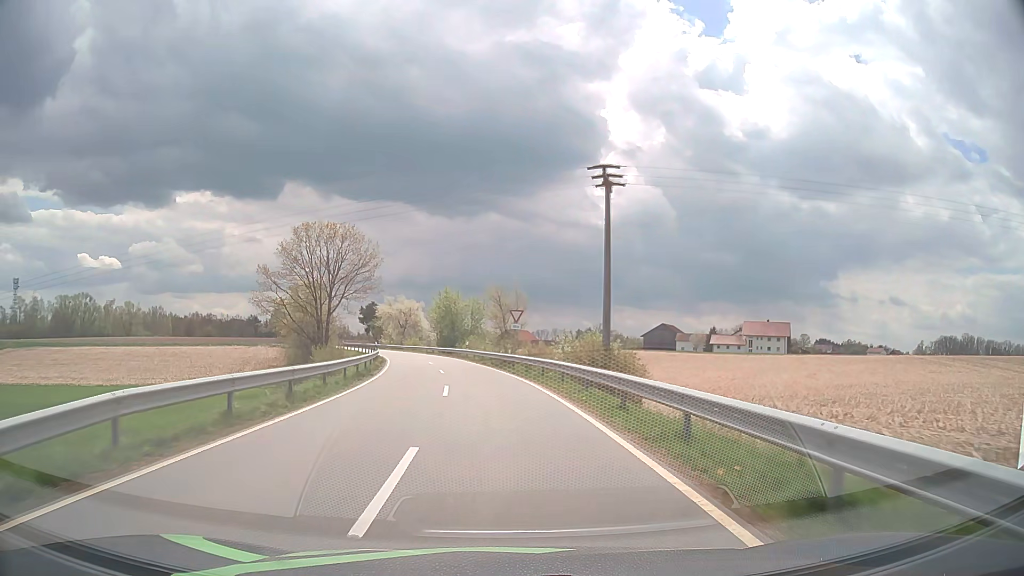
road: tertiary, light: Day
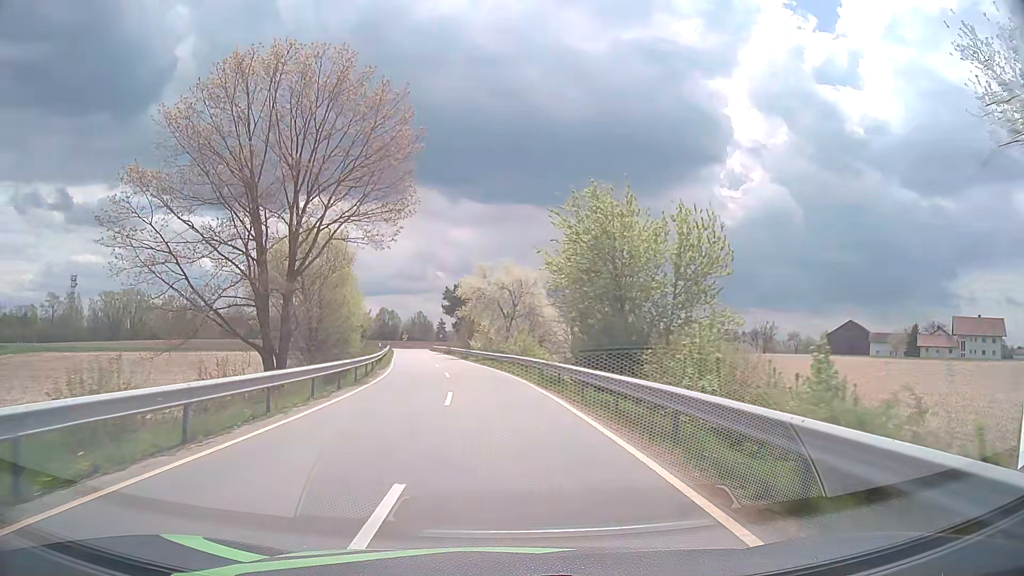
(-5.1, +50.7) m; -11°
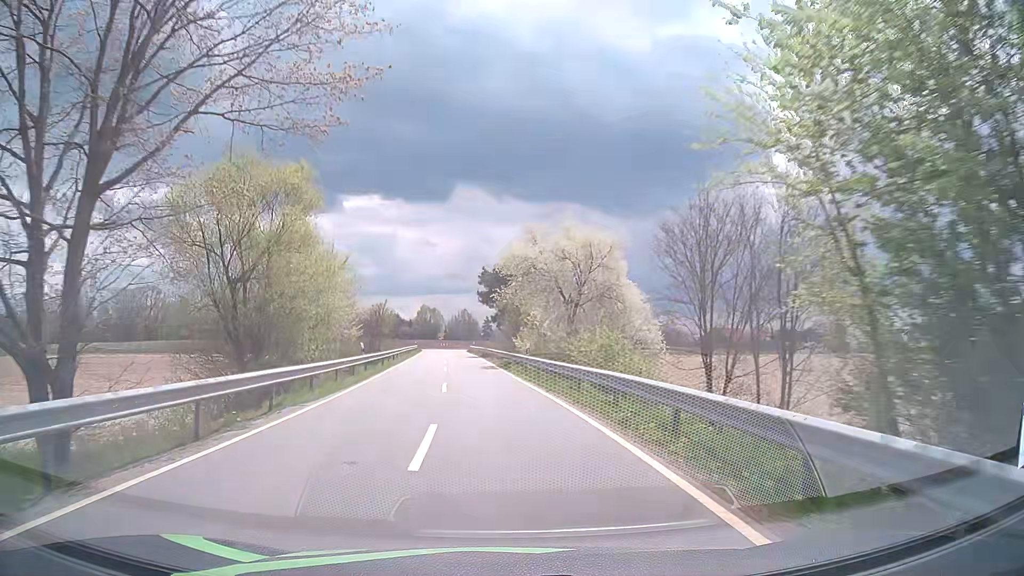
(-0.7, +19.8) m; -4°
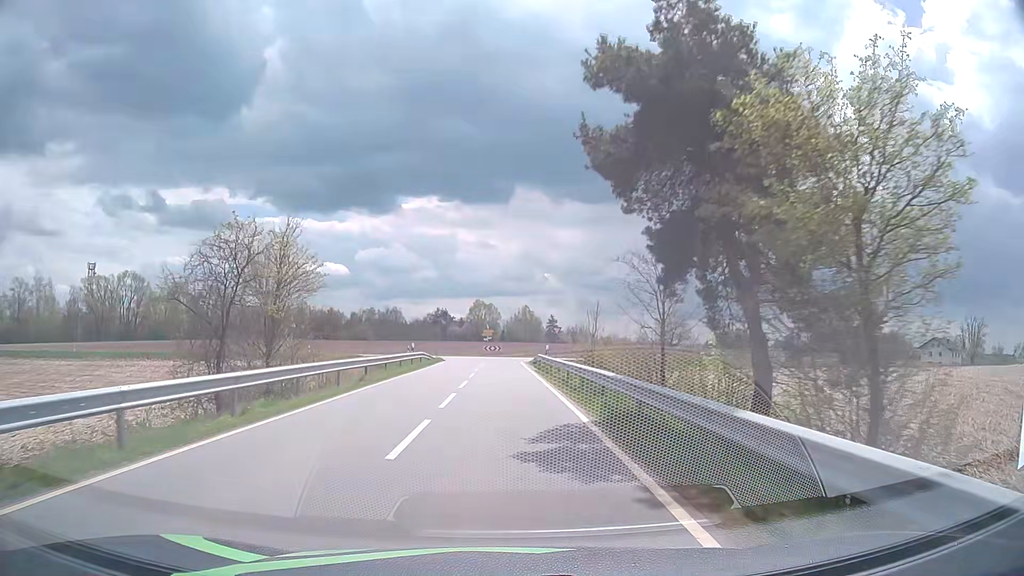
(-2.6, +46.1) m; -5°
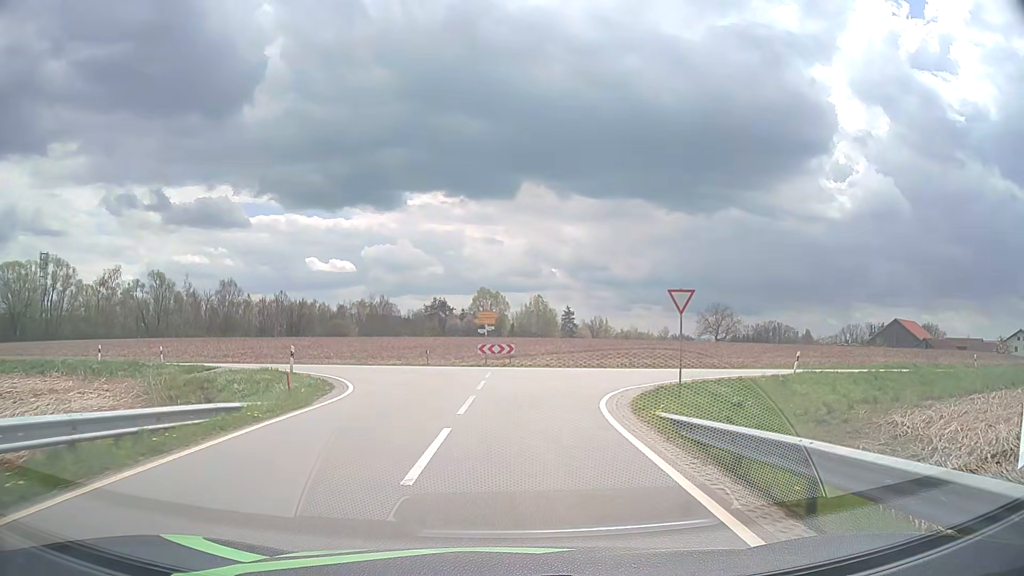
(-0.4, +37.2) m; -1°
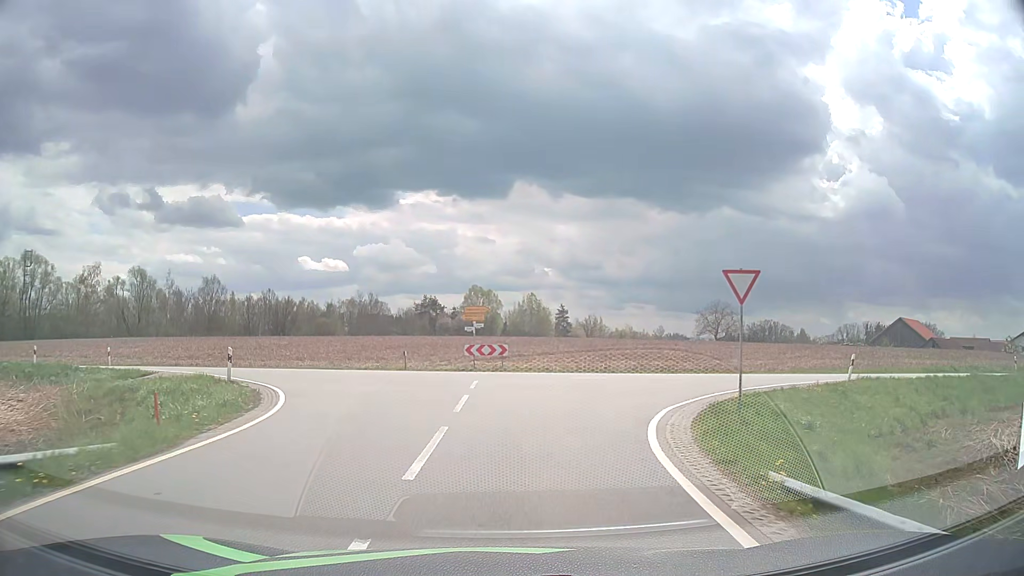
(0.0, +5.5) m; +1°
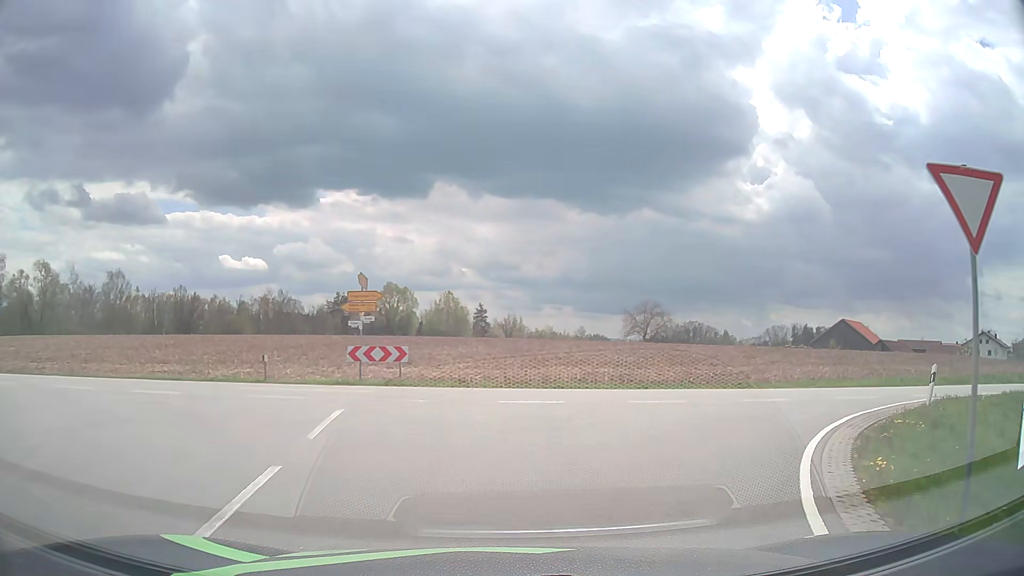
(+0.3, +9.1) m; +7°
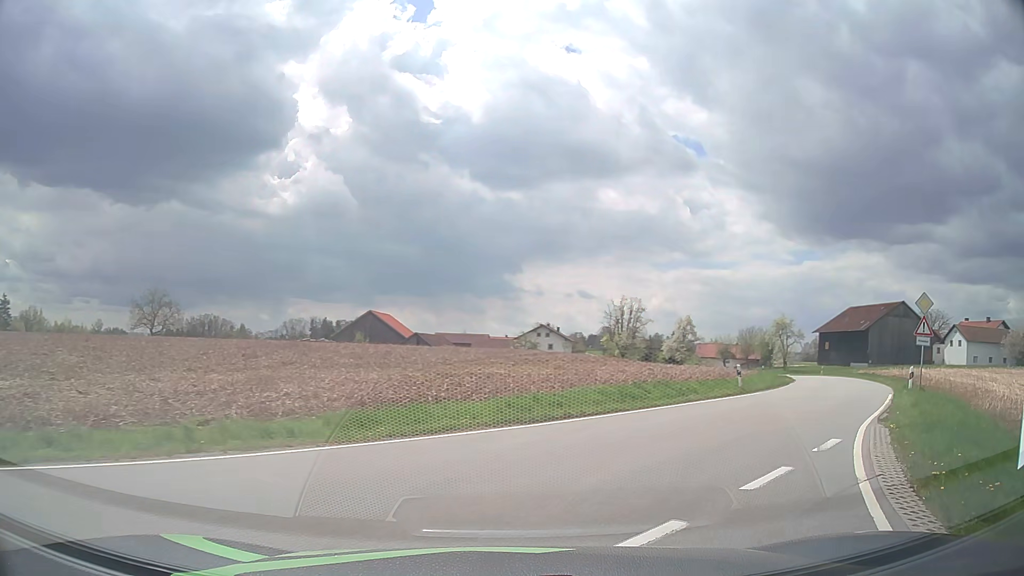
(+4.8, +13.7) m; +41°
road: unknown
(+2, +10) (+8, +18) (+14, +26) (+19, +35) (+24, +43) (+27, +53) (+30, +62) (+33, +72) (+34, +82) (+35, +92) m
